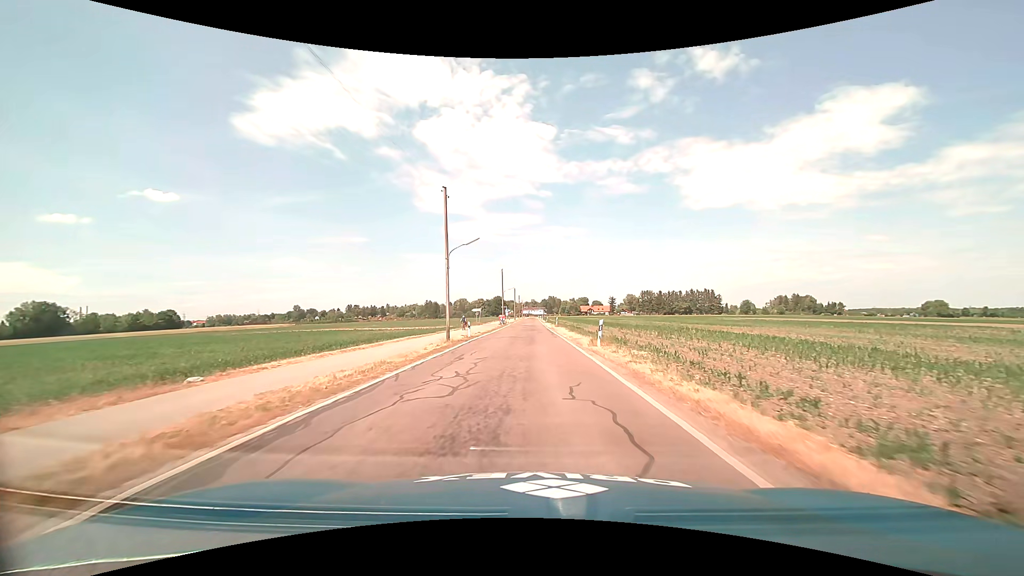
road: tertiary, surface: asphalt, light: Day
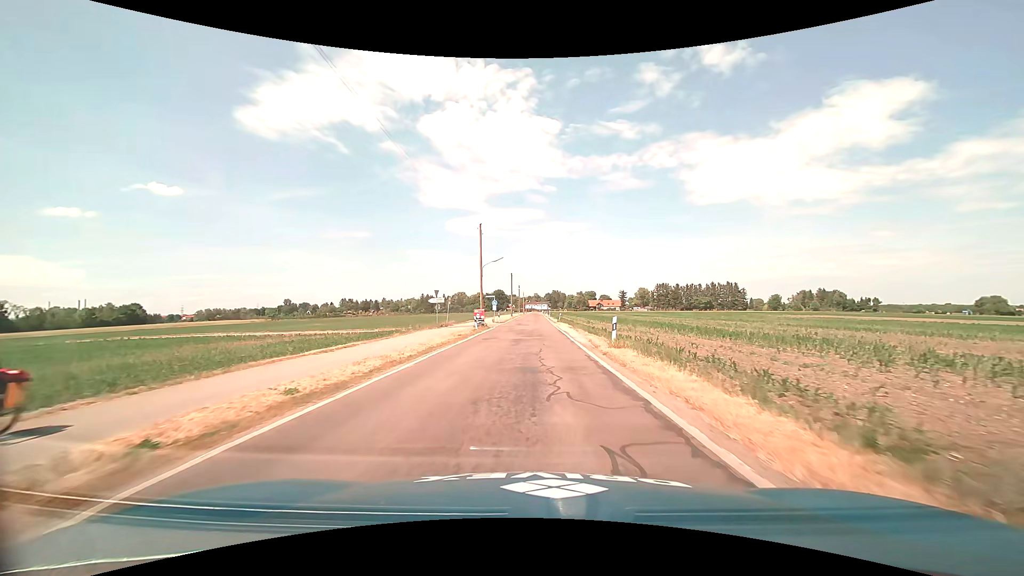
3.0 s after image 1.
(0.0, +36.2) m; 0°
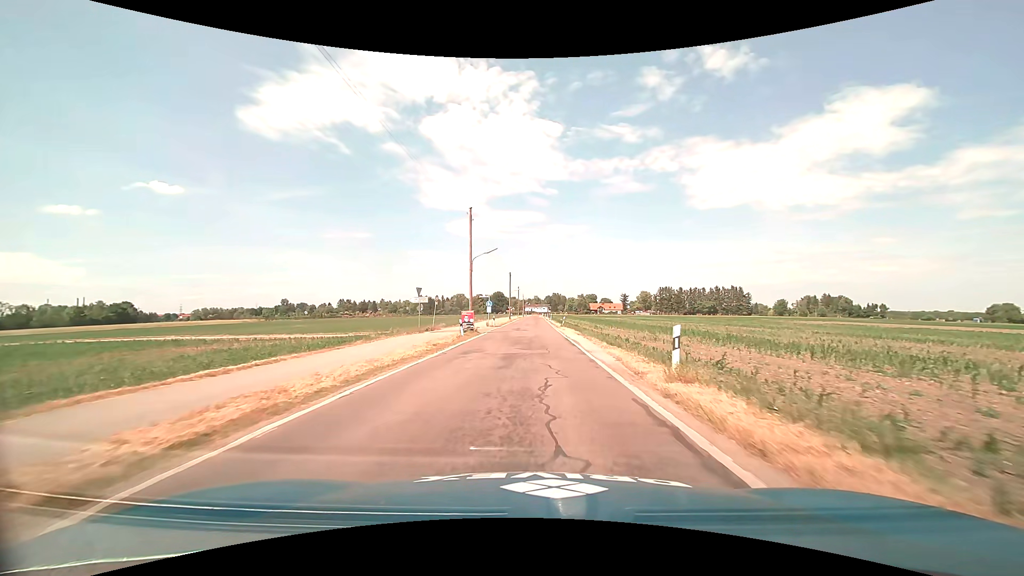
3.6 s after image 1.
(0.0, +7.3) m; 0°
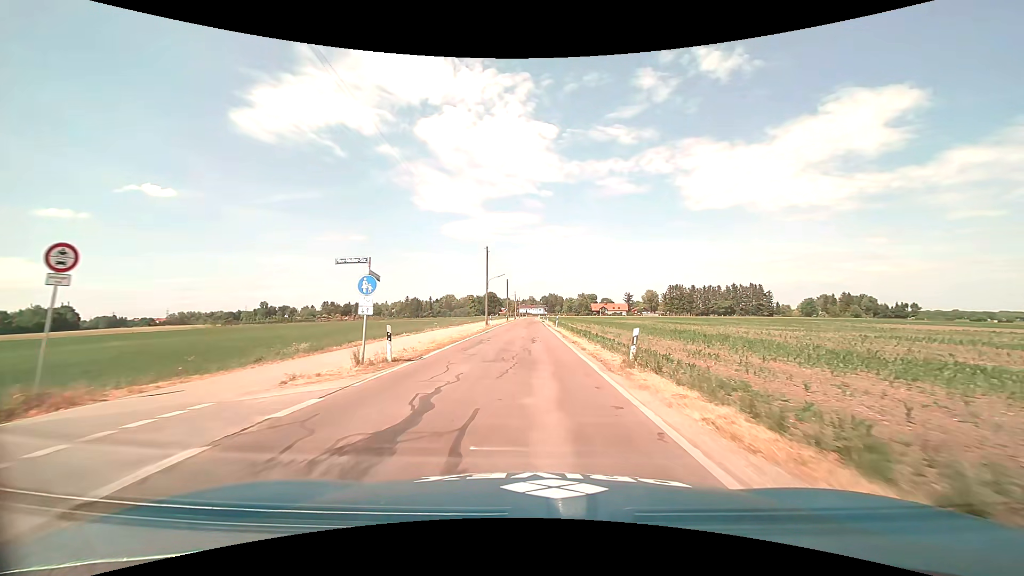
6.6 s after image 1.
(+0.4, +36.5) m; +1°
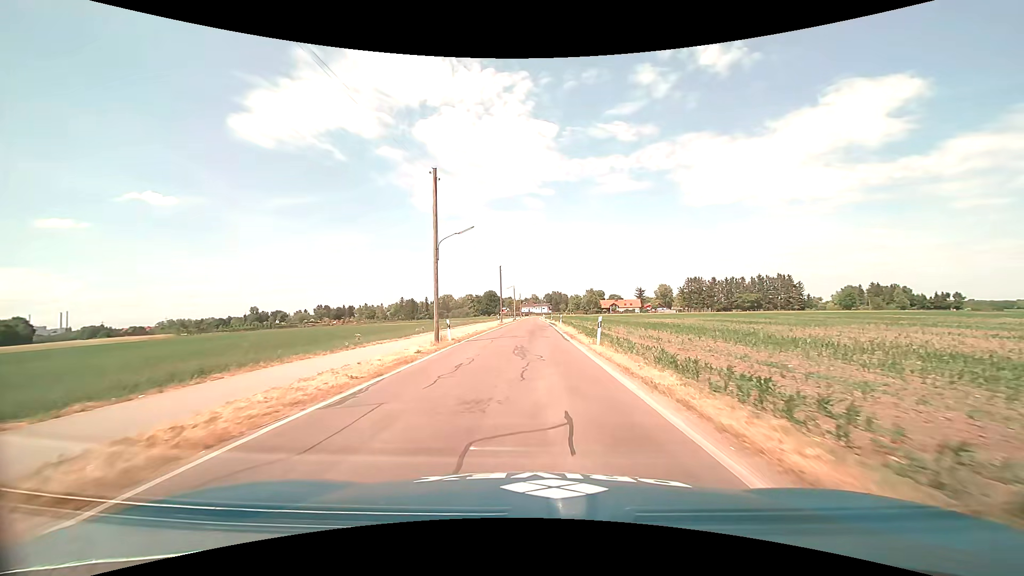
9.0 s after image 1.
(-0.1, +29.2) m; 0°
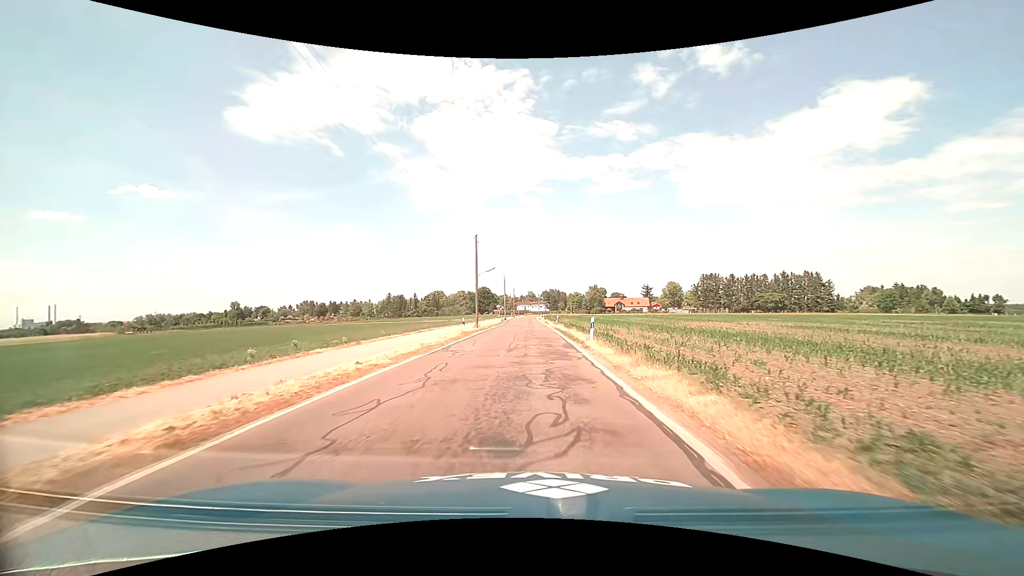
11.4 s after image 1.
(+0.1, +29.1) m; 0°
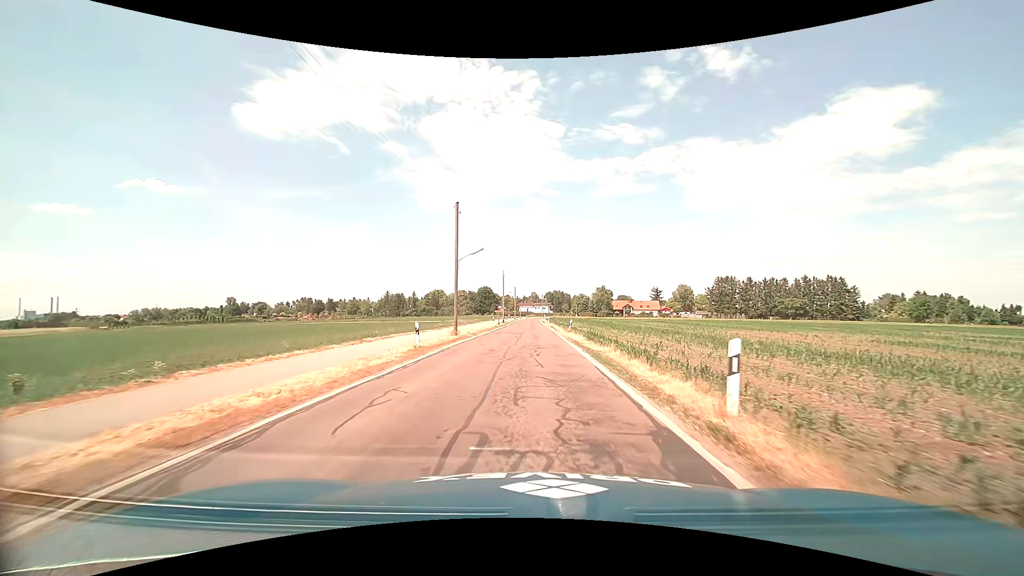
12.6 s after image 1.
(-0.1, +14.5) m; -1°
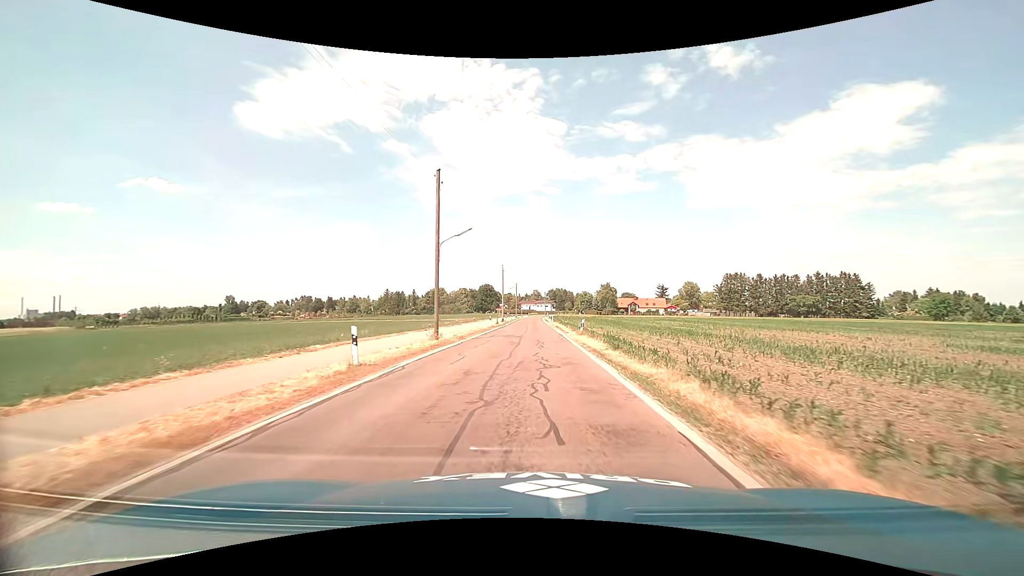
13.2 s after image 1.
(0.0, +7.2) m; 0°
(0, +10) (0, +20) (0, +30) (0, +40) (0, +50) (0, +60) (0, +70) (0, +80) (0, +90) (0, +100) m
